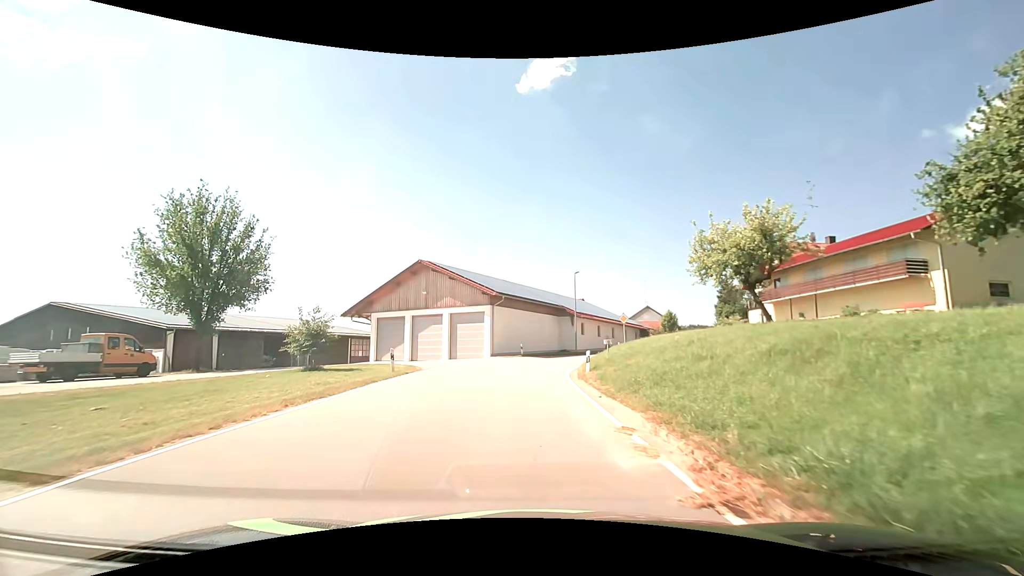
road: secondary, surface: asphalt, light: Day
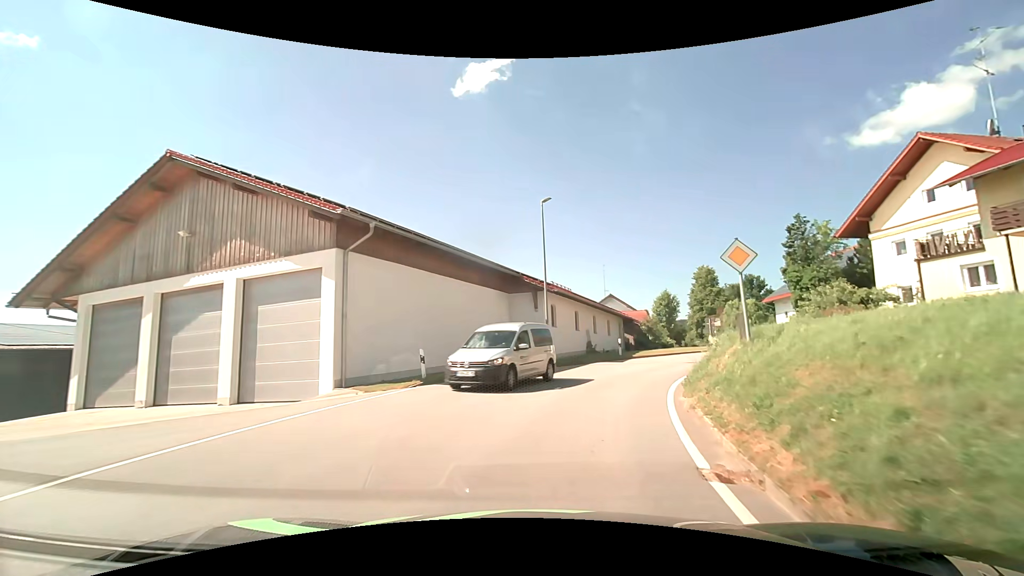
(0.0, +26.8) m; +6°
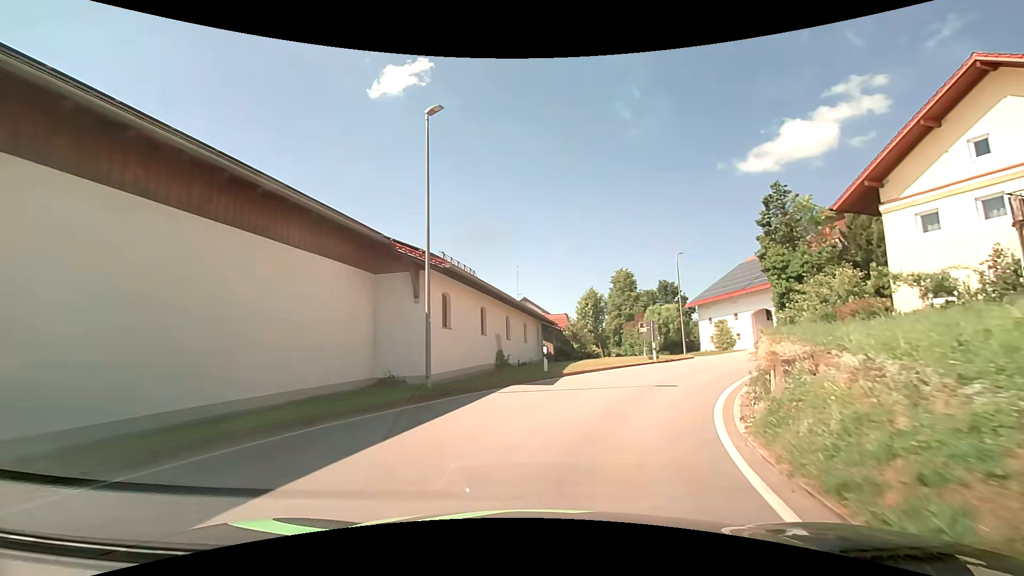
(+0.9, +10.5) m; +10°
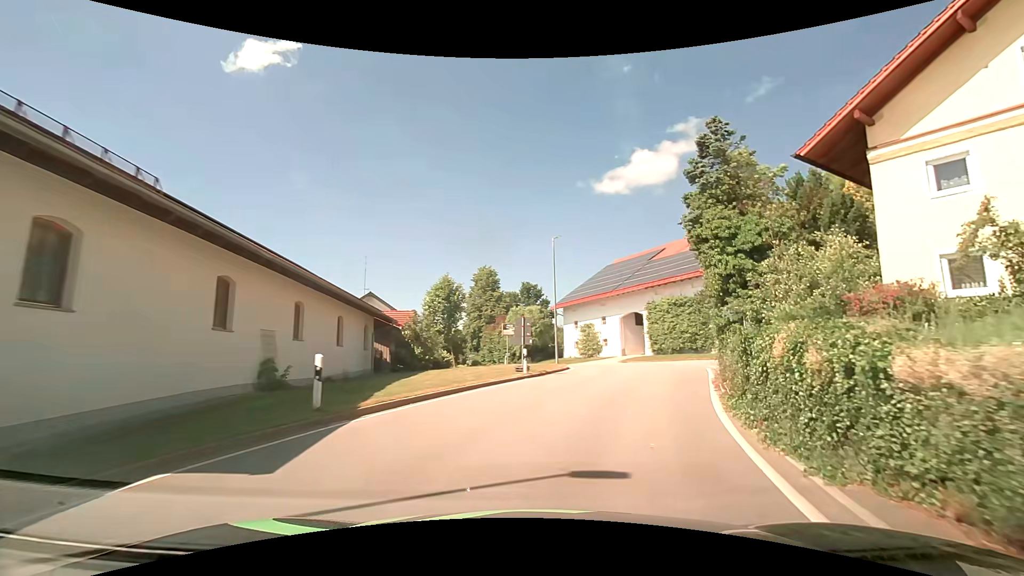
(+1.3, +10.1) m; +15°
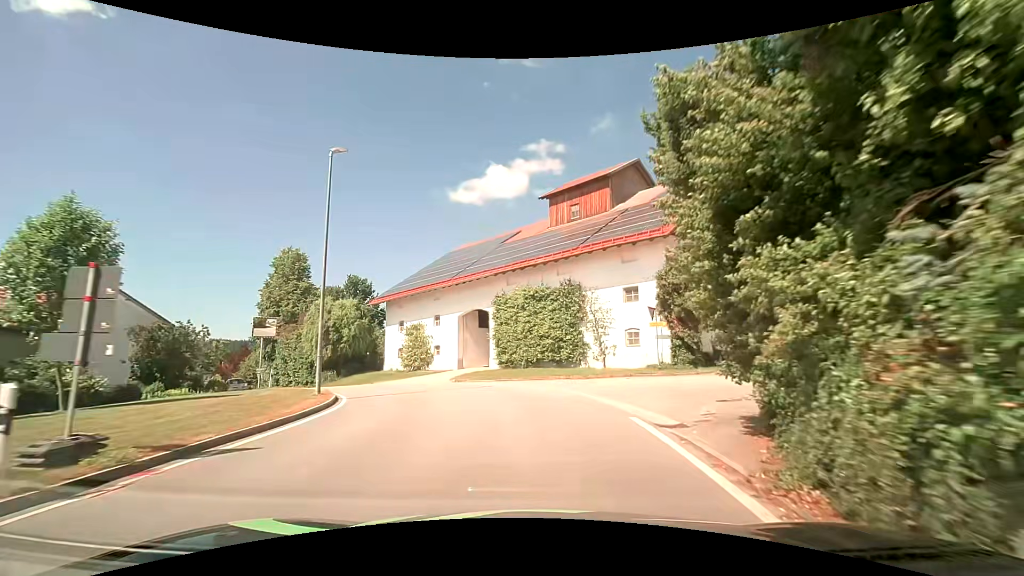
(+2.9, +14.8) m; +18°
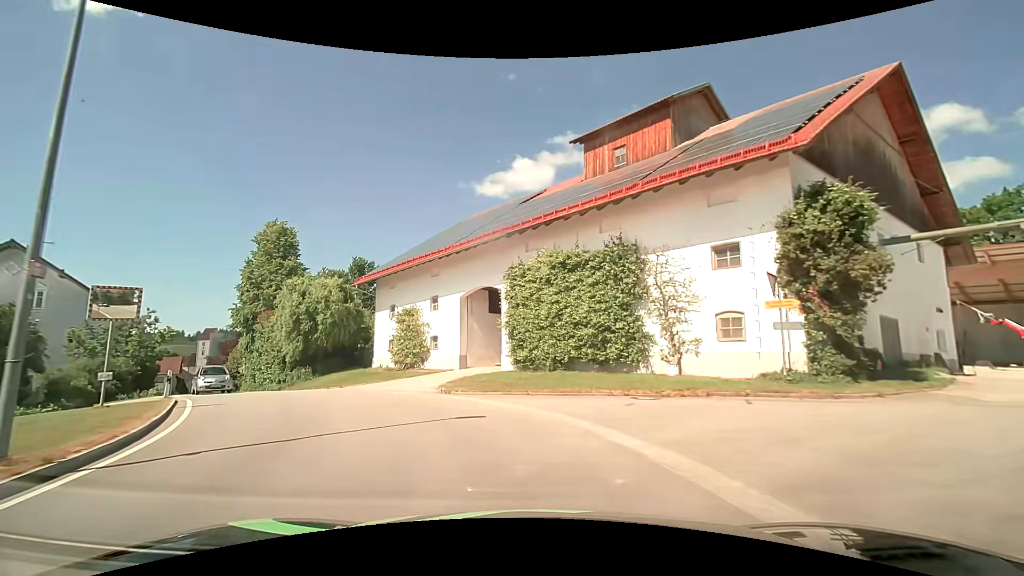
(+0.1, +10.2) m; 0°
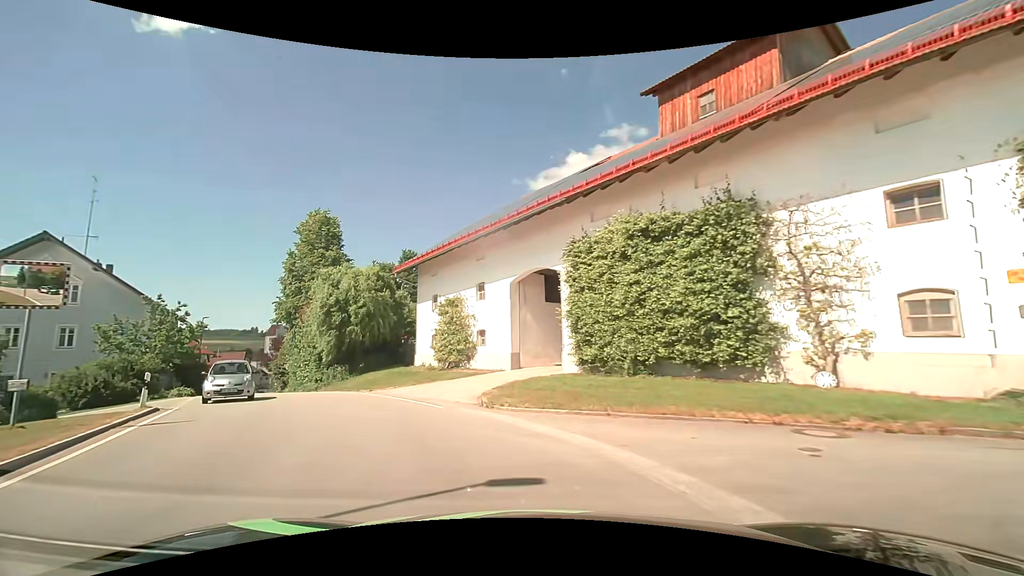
(-0.4, +5.0) m; -8°
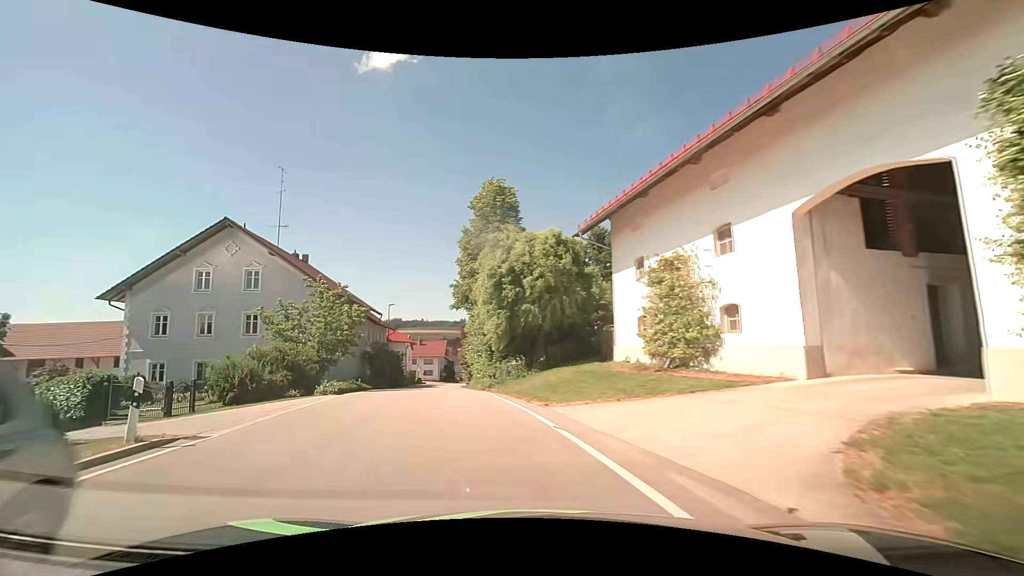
(-1.6, +9.6) m; -20°
(-1, +10) (-3, +20) (-6, +29) (-8, +39) (-10, +49) (-11, +59) (-13, +69) (-15, +79) (-16, +89) (-17, +98) m
